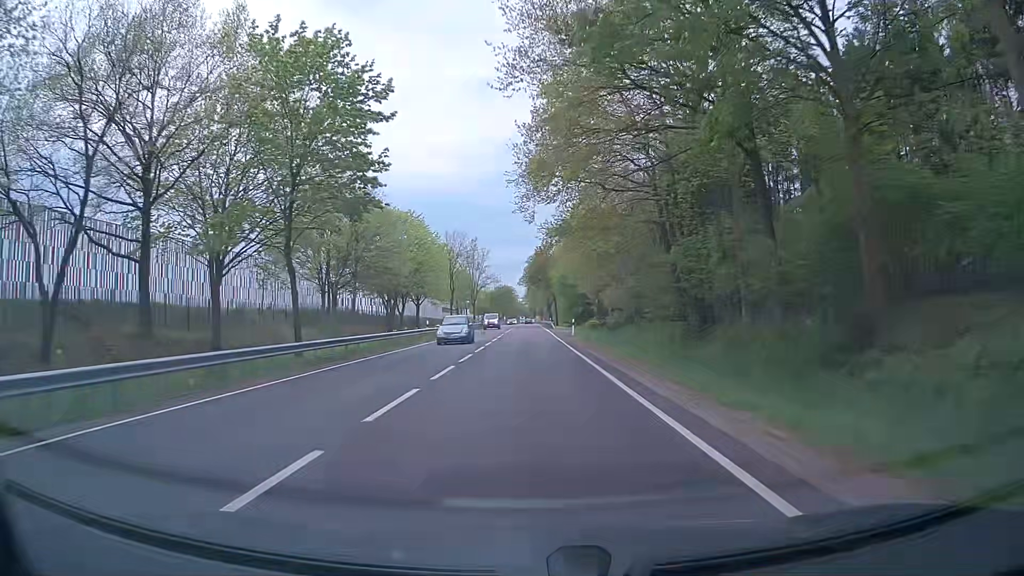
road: primary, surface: asphalt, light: Day
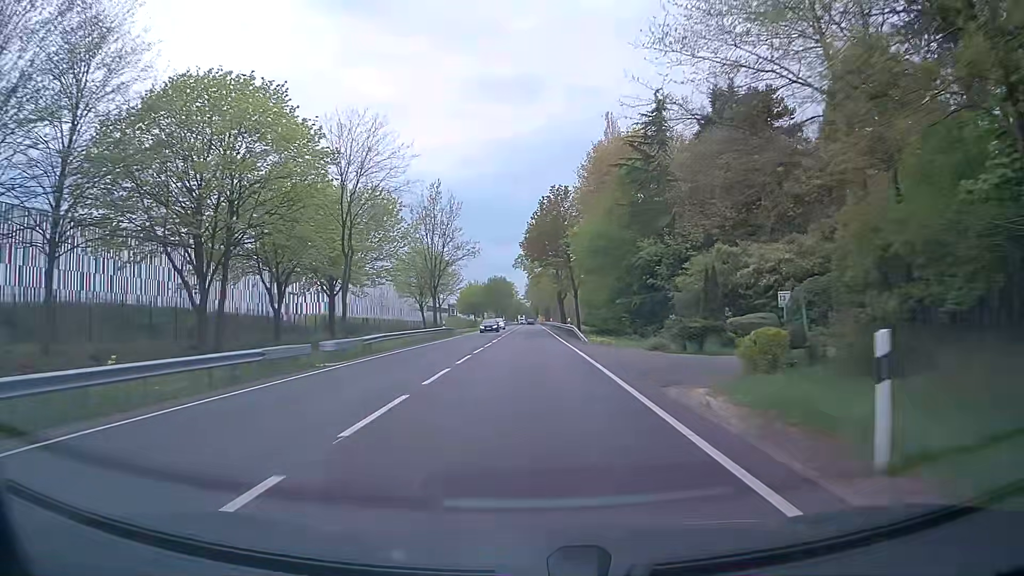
(-0.2, +43.2) m; 0°
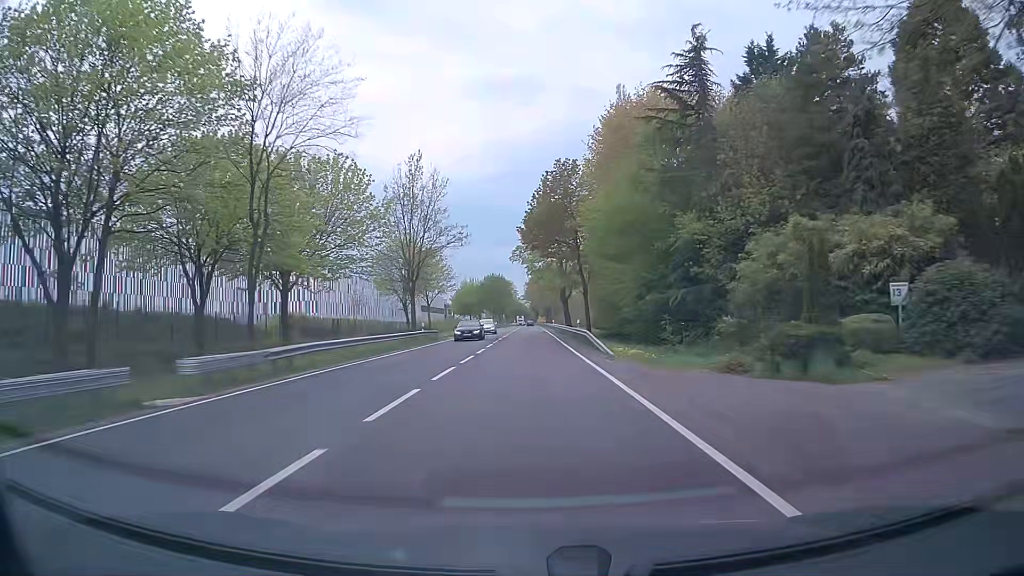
(0.0, +10.8) m; 0°
